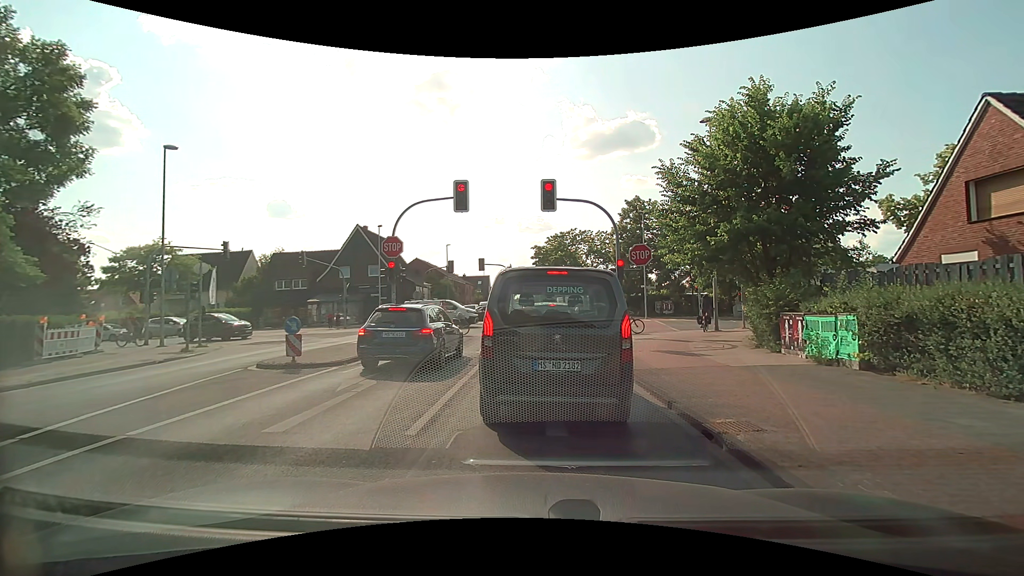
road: tertiary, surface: asphalt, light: Day
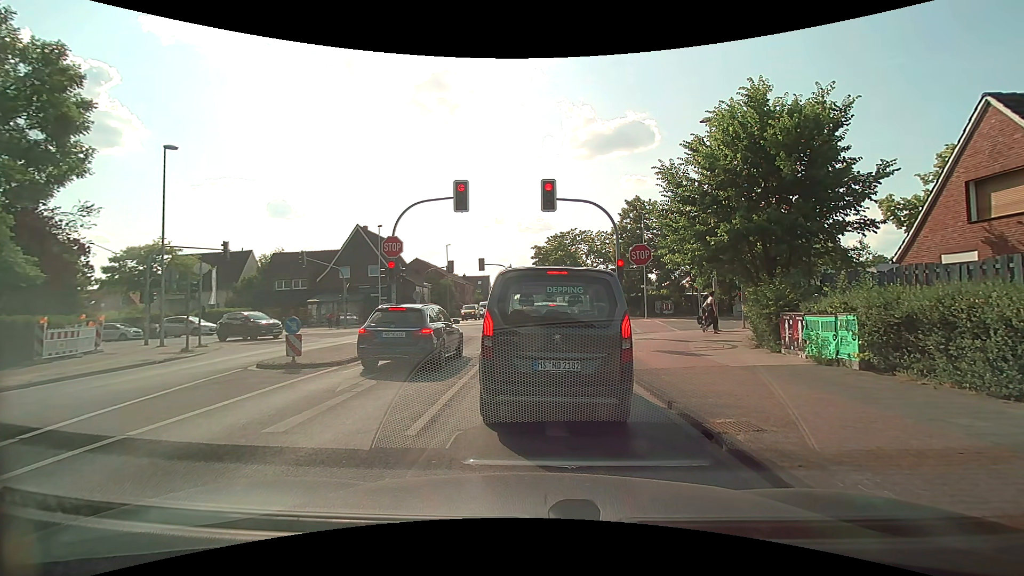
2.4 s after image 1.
(0.0, 0.0) m; 0°
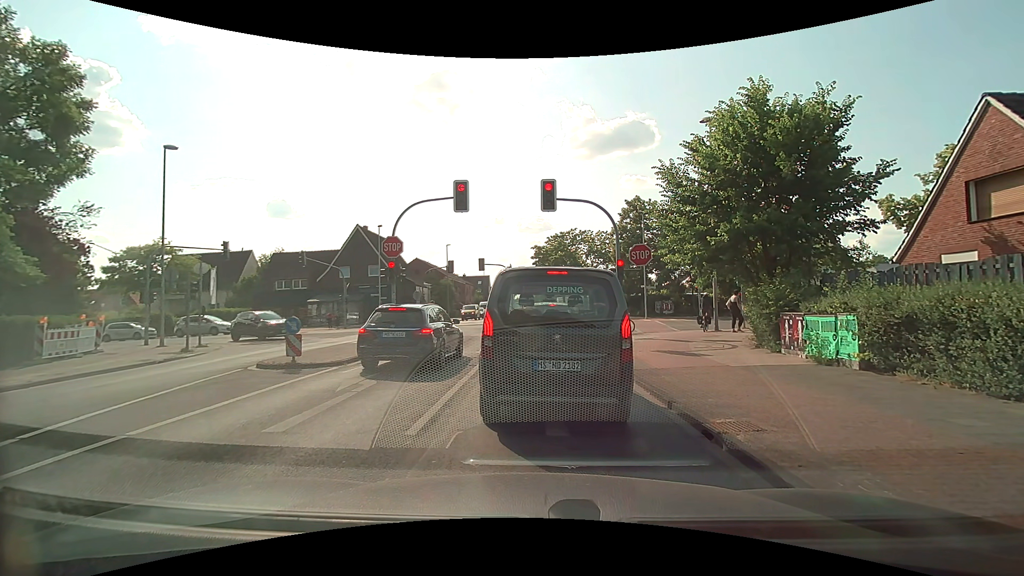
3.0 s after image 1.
(0.0, 0.0) m; 0°
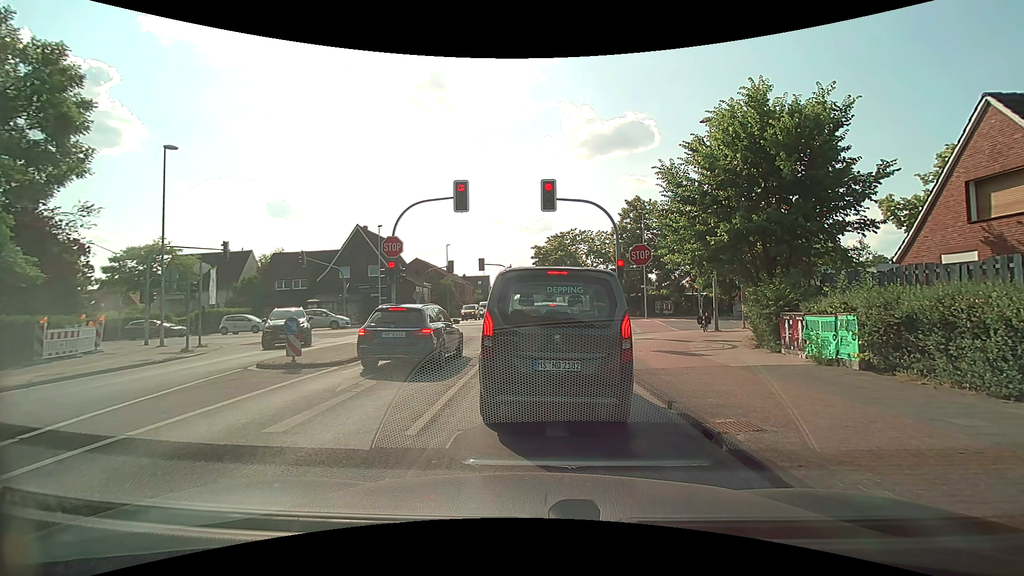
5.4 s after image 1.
(0.0, 0.0) m; 0°
(0, +10) (0, +20) (0, +30) (-1, +40) (-1, +50) (-1, +60) (-2, +70) (-3, +80) (-4, +90) (-5, +100) m
